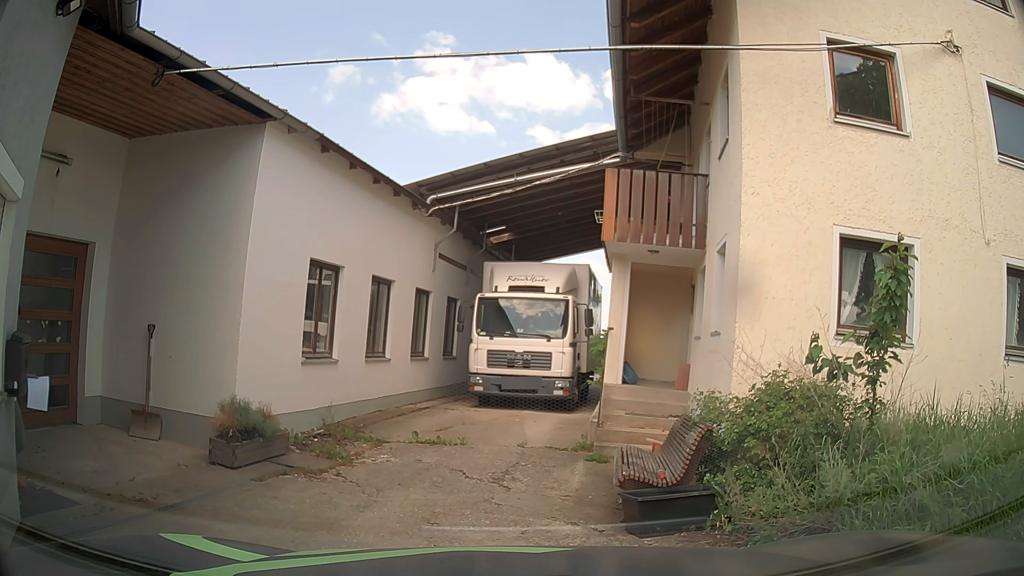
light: Day
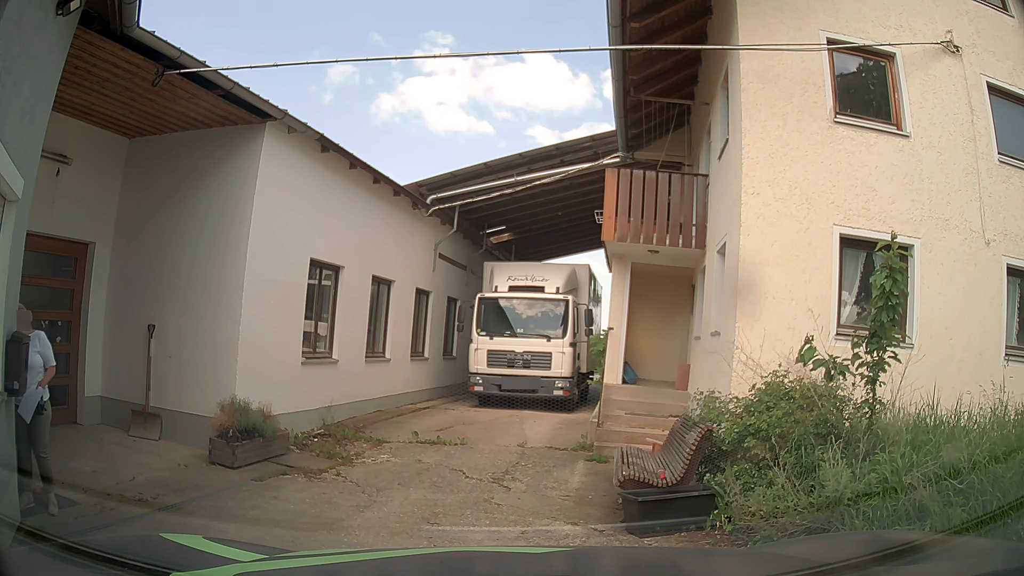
(0.0, 0.0) m; 0°
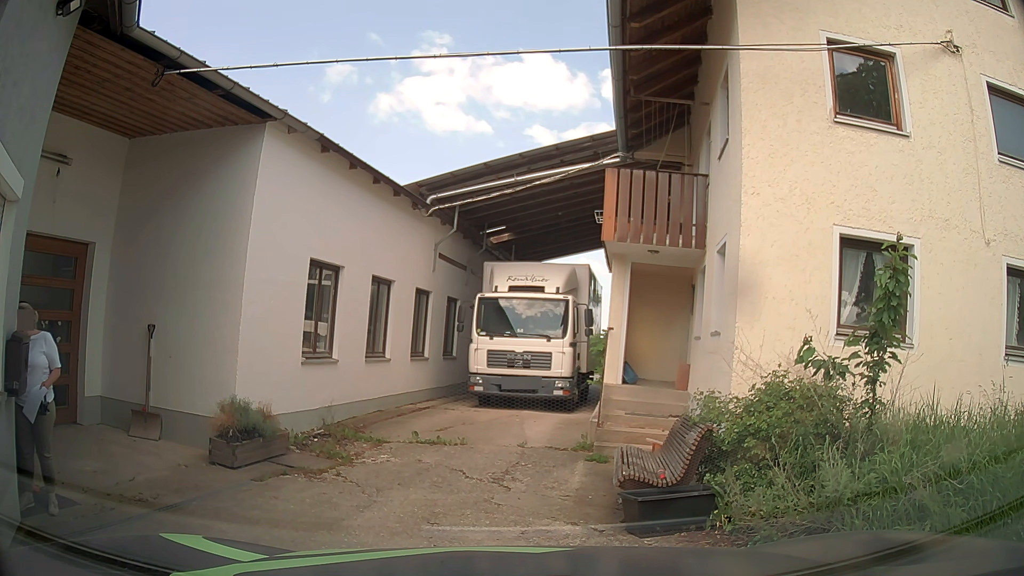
(0.0, 0.0) m; 0°
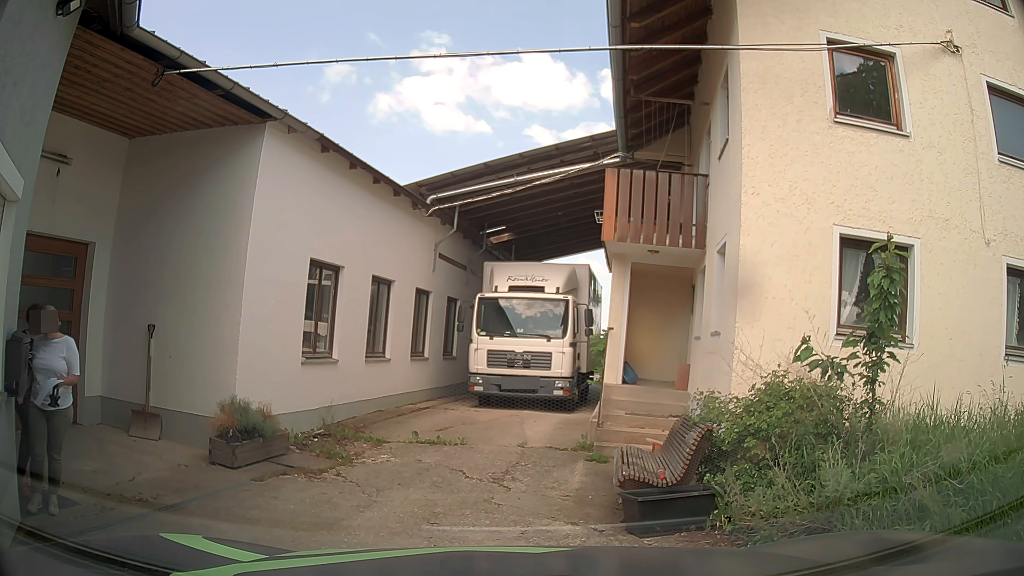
(0.0, 0.0) m; 0°
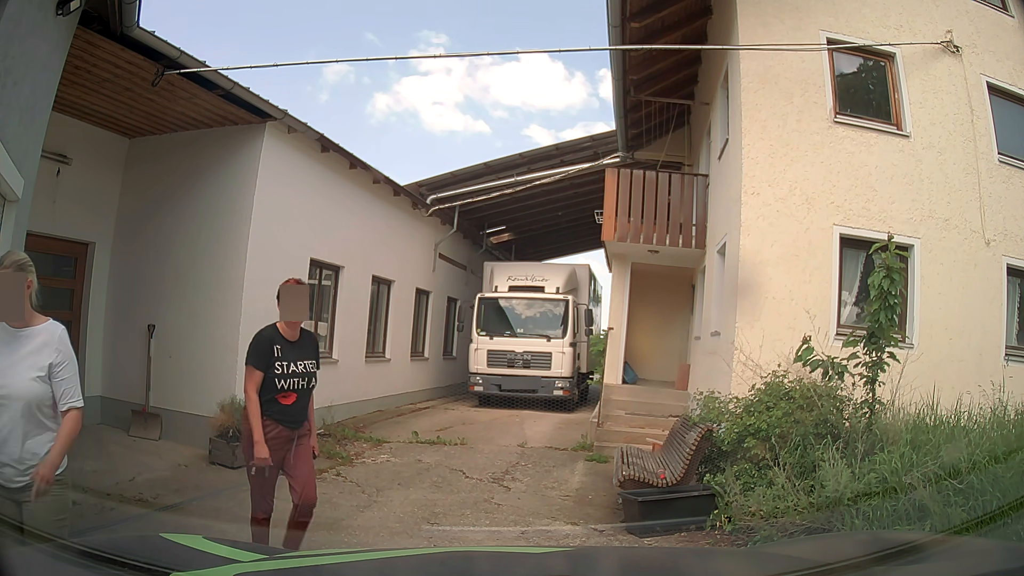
(0.0, 0.0) m; 0°
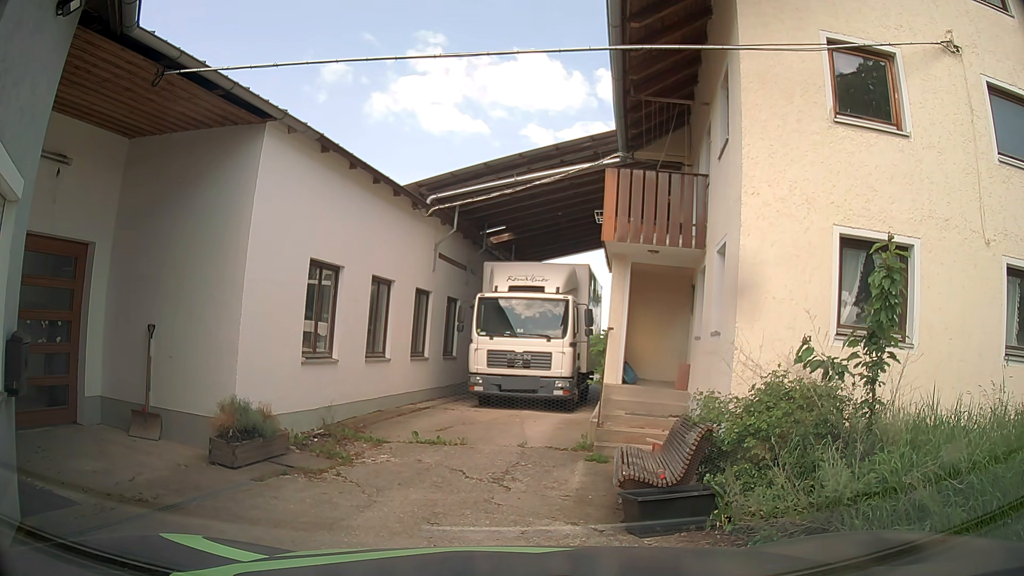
(0.0, 0.0) m; 0°
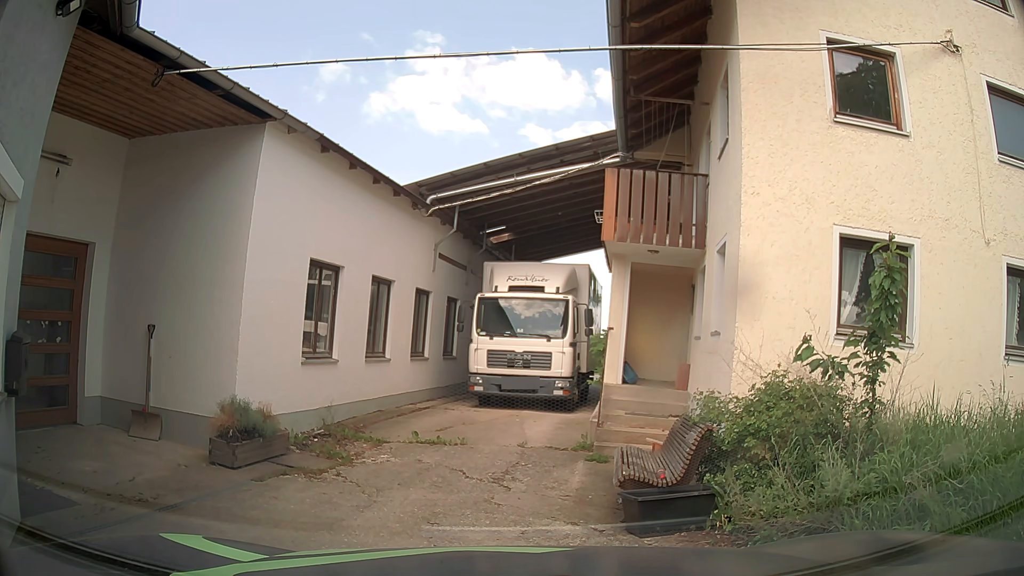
(0.0, 0.0) m; 0°
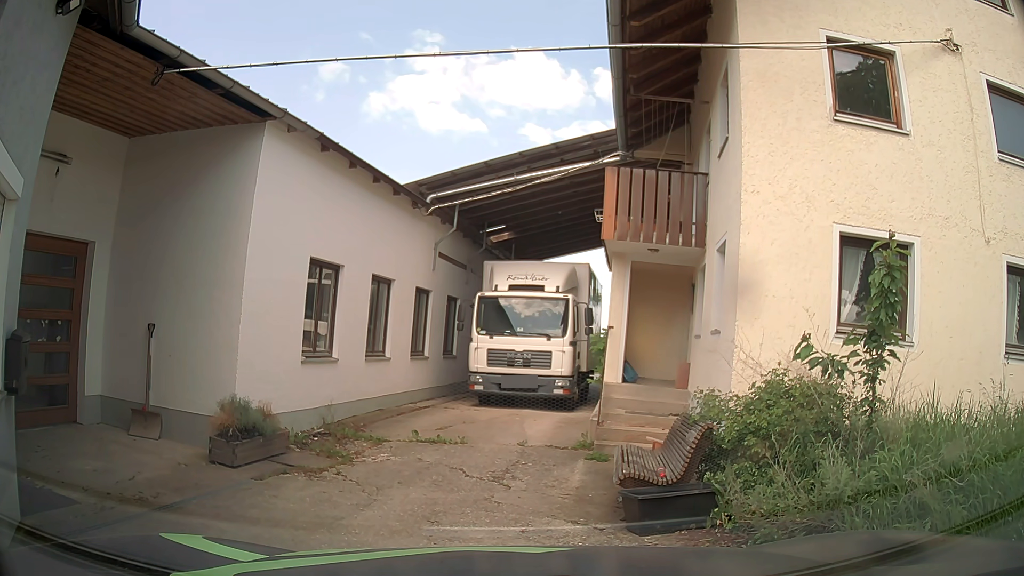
(0.0, 0.0) m; 0°
